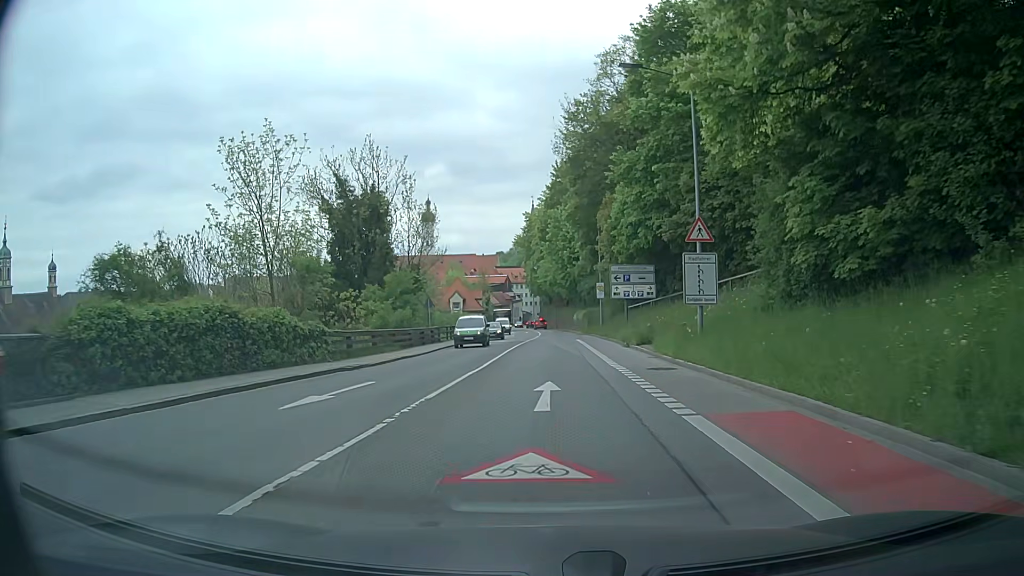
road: secondary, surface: asphalt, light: Day
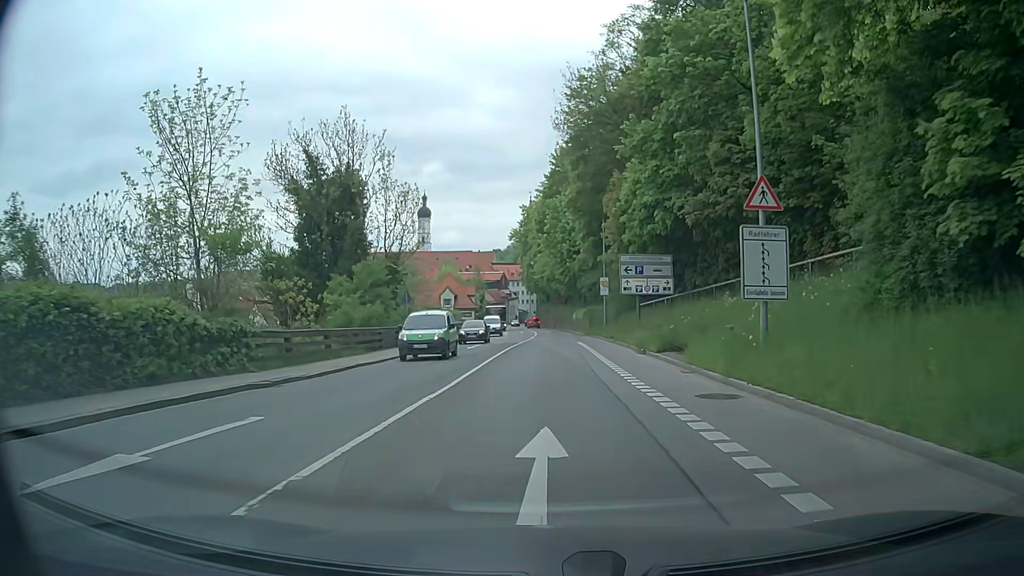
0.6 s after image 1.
(+0.1, +6.2) m; +1°
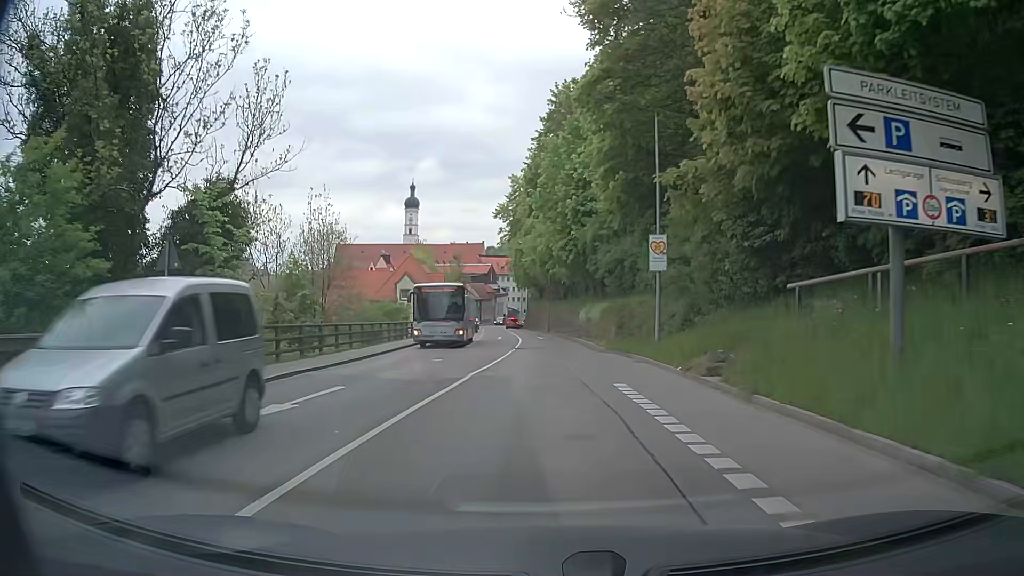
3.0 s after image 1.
(+0.1, +24.8) m; +1°
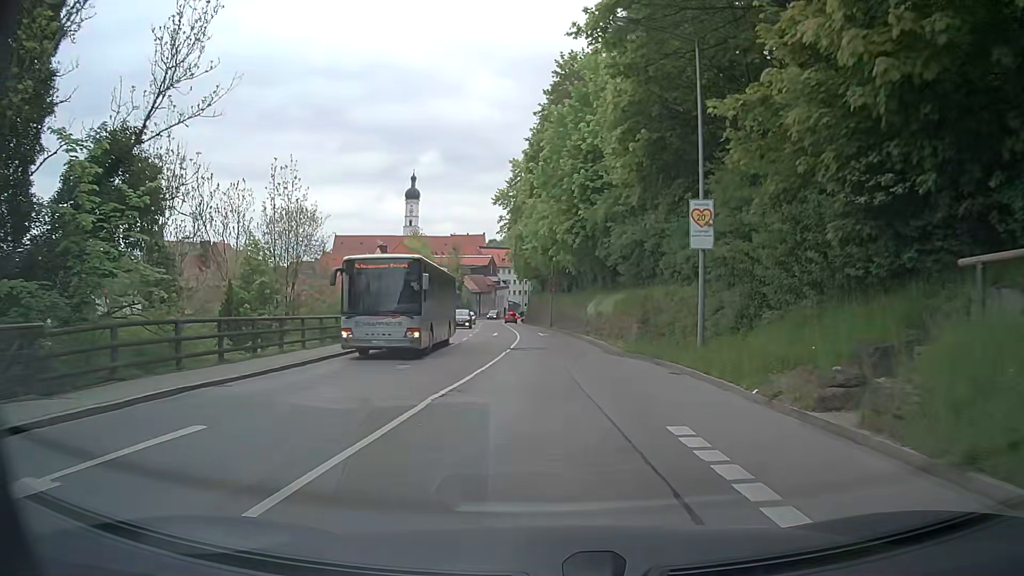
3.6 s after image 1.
(0.0, +6.0) m; +1°
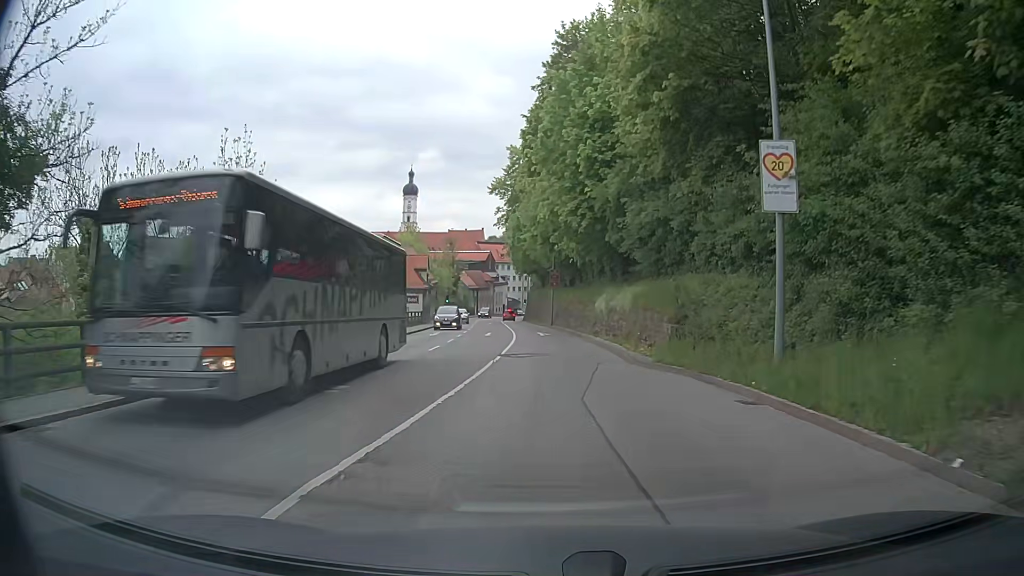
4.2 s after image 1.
(-0.1, +5.7) m; -1°
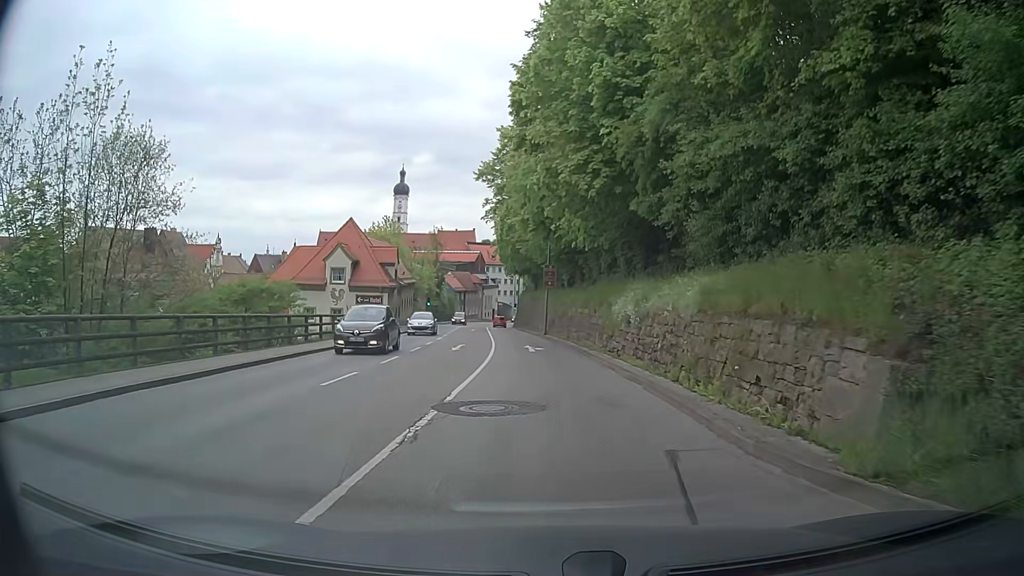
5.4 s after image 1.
(+0.1, +10.7) m; +1°
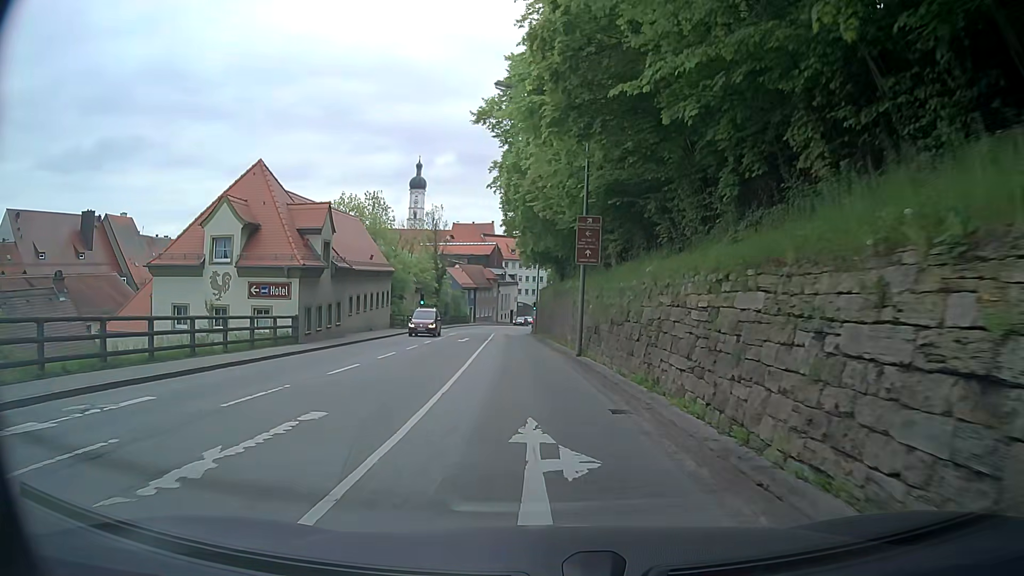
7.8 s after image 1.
(-0.2, +21.2) m; -3°
